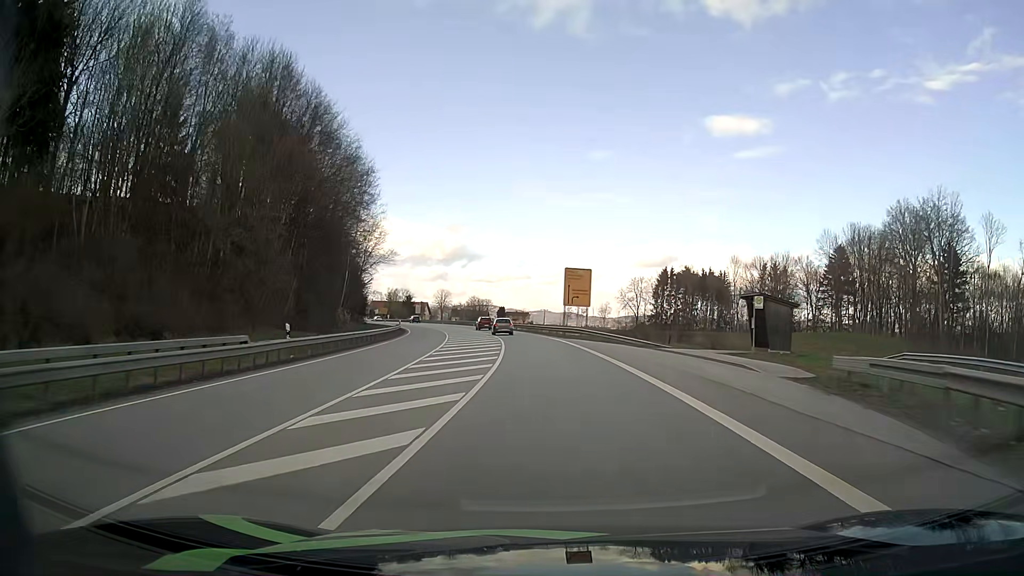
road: primary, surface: asphalt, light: Day
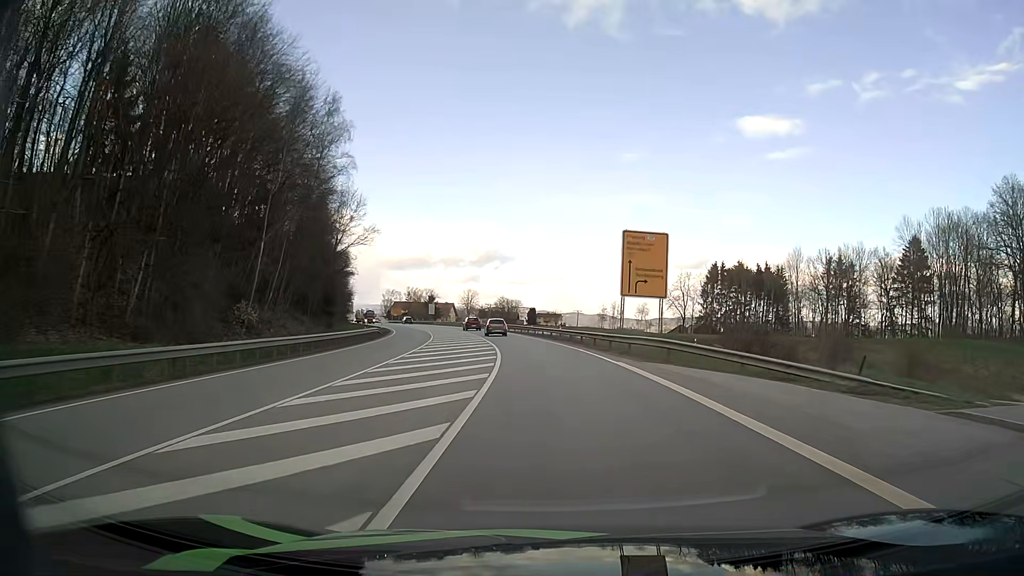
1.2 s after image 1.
(-0.5, +24.5) m; -3°
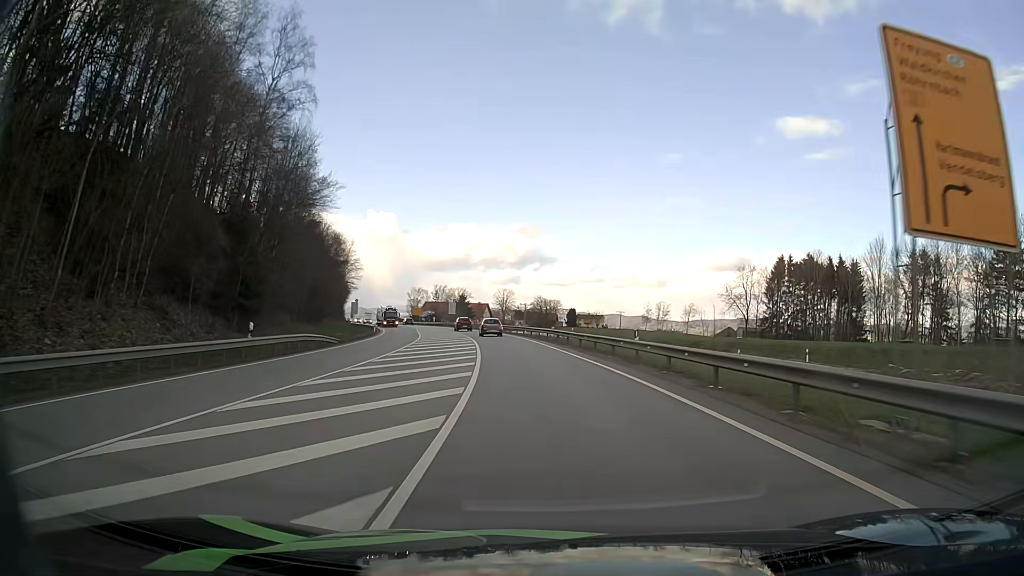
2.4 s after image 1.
(-0.7, +24.3) m; -3°
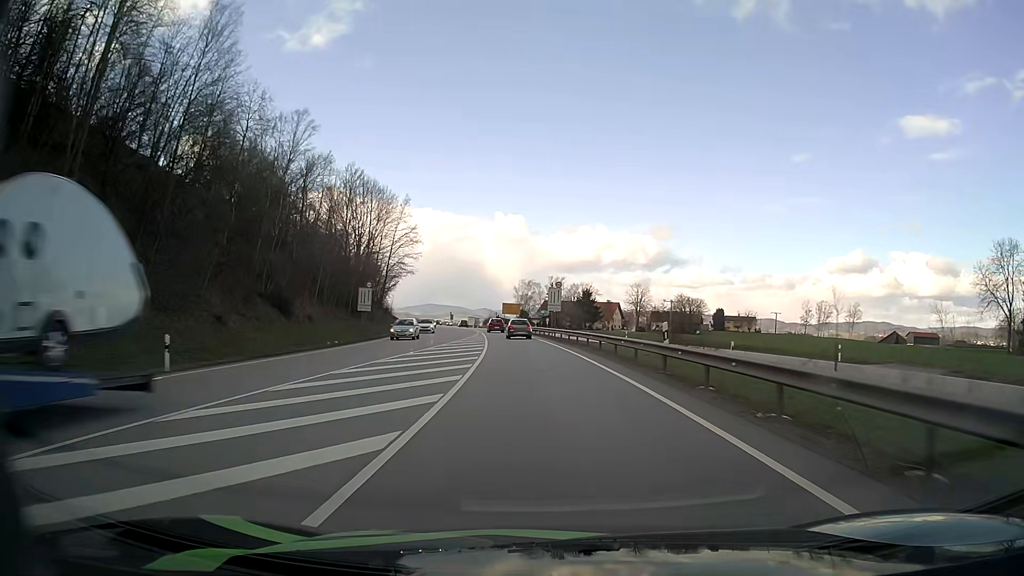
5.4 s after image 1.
(-5.6, +59.5) m; -11°
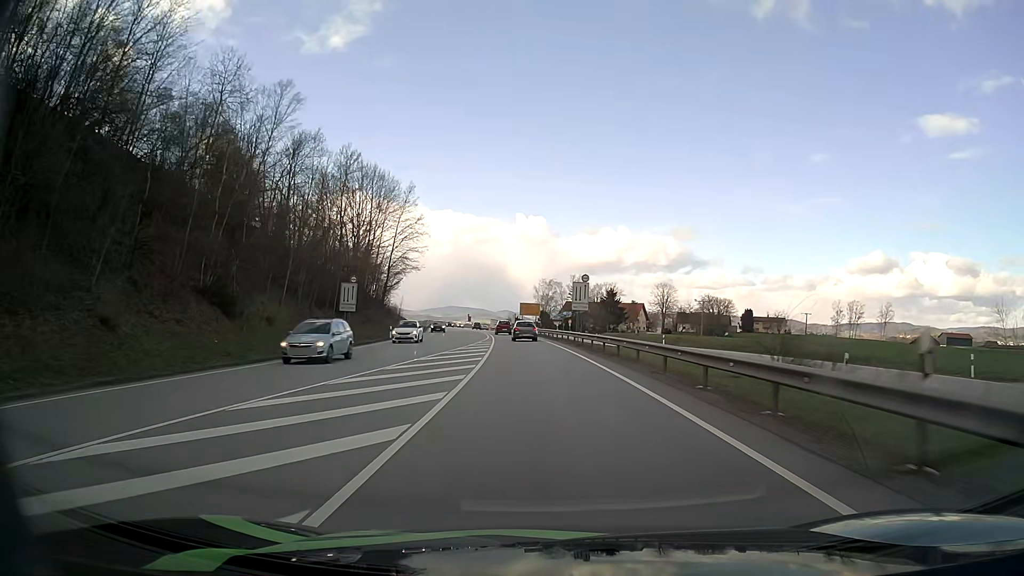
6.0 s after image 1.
(-0.2, +11.8) m; -2°
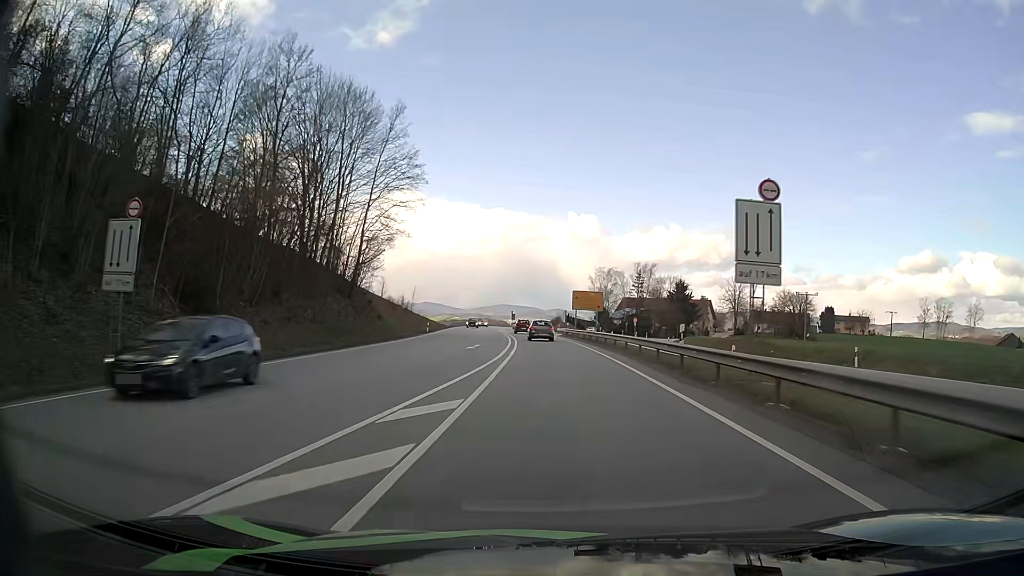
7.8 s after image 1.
(-1.4, +34.8) m; -4°
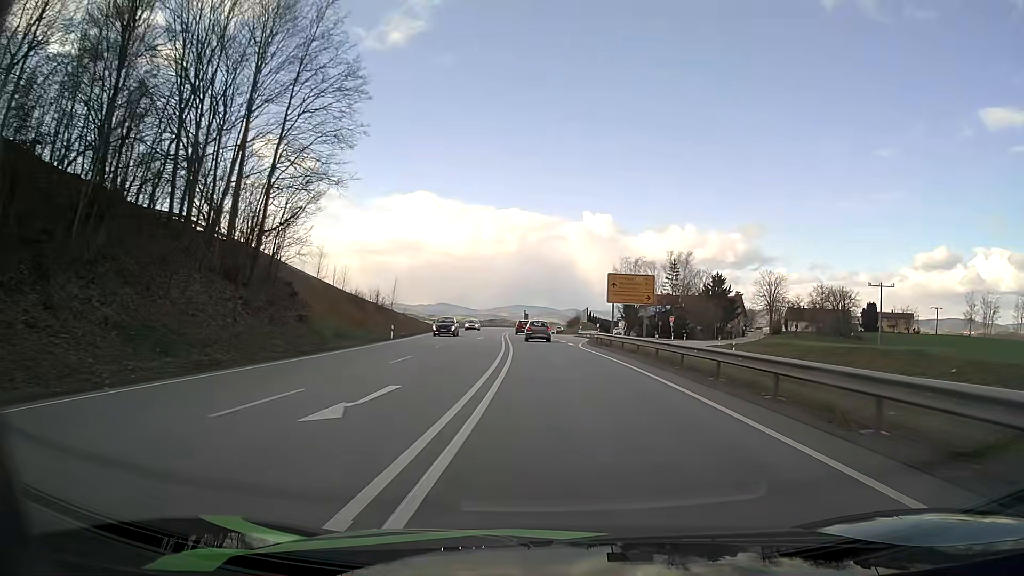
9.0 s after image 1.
(-0.3, +23.0) m; -1°
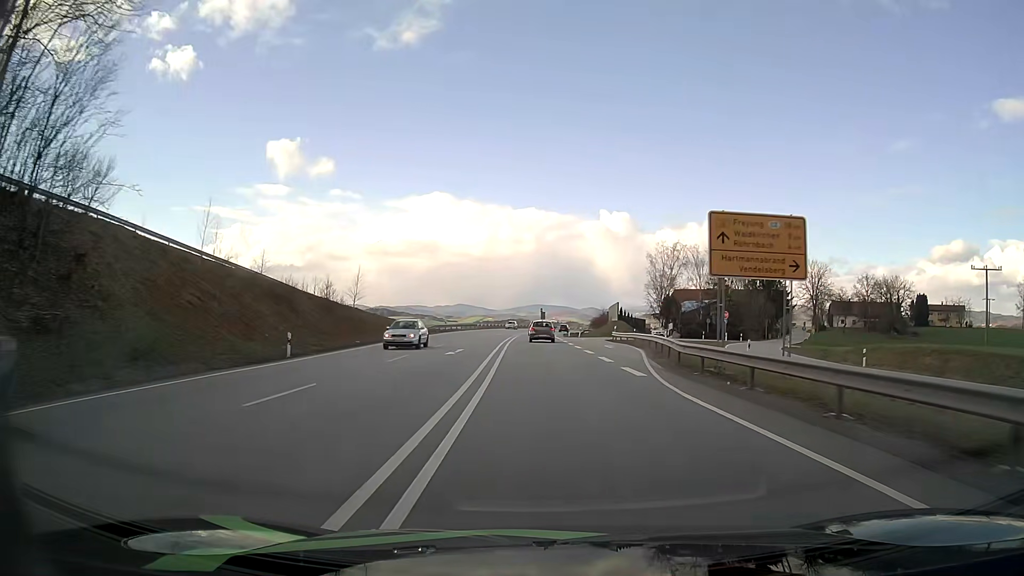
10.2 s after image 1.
(-0.3, +22.8) m; -1°
(0, +10) (0, +20) (0, +30) (-1, +40) (-1, +50) (-1, +60) (-1, +70) (-1, +80) (-1, +90) (-1, +100) m
